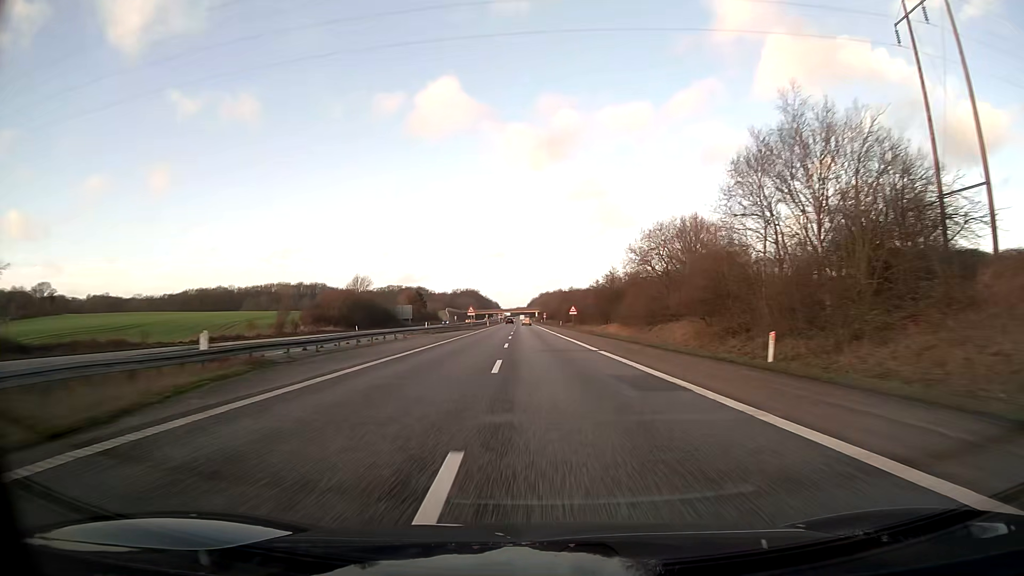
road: motorway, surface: asphalt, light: Day
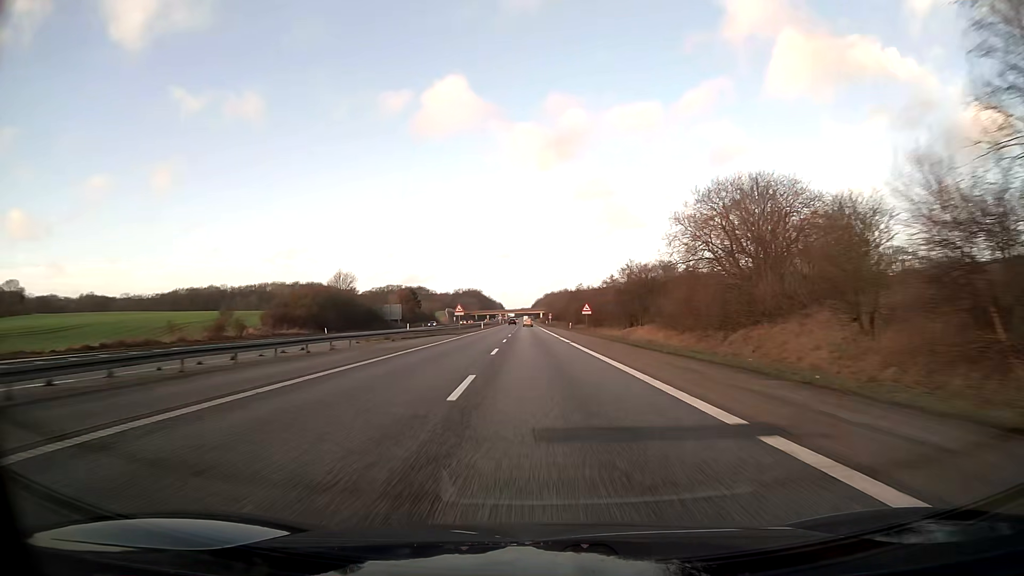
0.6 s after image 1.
(-0.1, +20.7) m; -1°
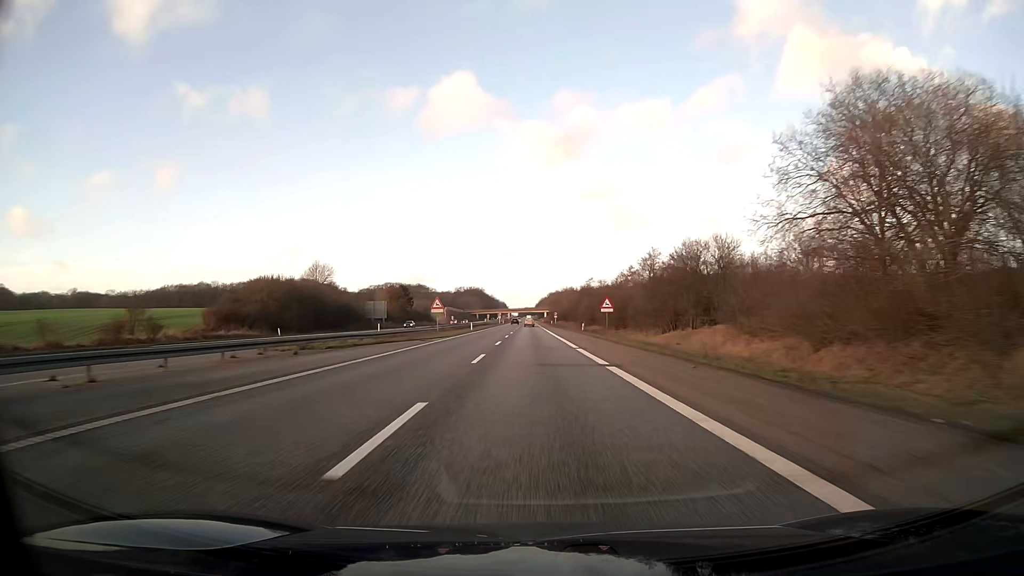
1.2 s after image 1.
(0.0, +20.7) m; 0°
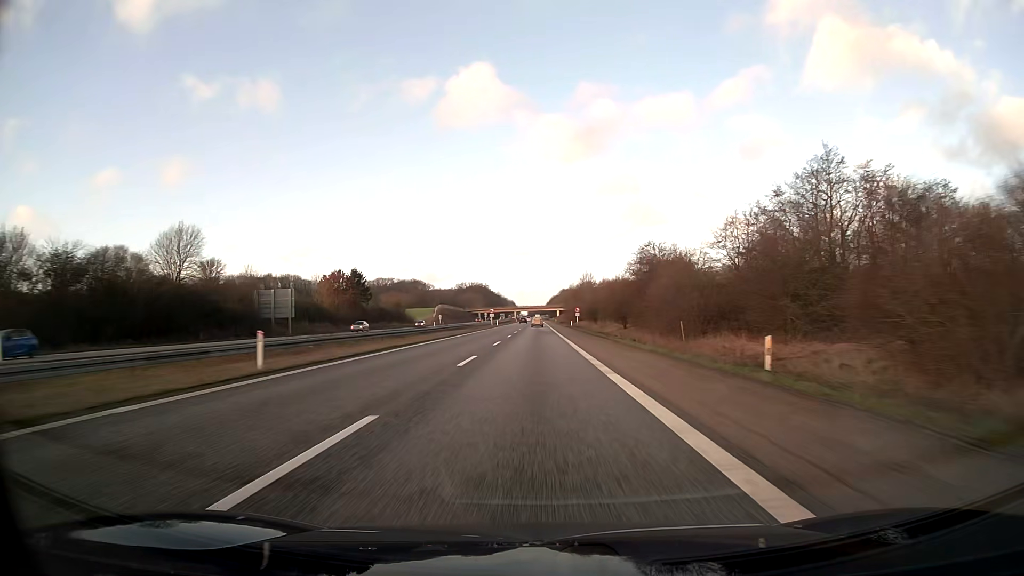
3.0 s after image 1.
(-0.4, +61.9) m; -1°
(0, +10) (0, +20) (0, +30) (0, +40) (0, +50) (-1, +60) (-1, +70) (-1, +80) (-2, +90) (-2, +100) m
